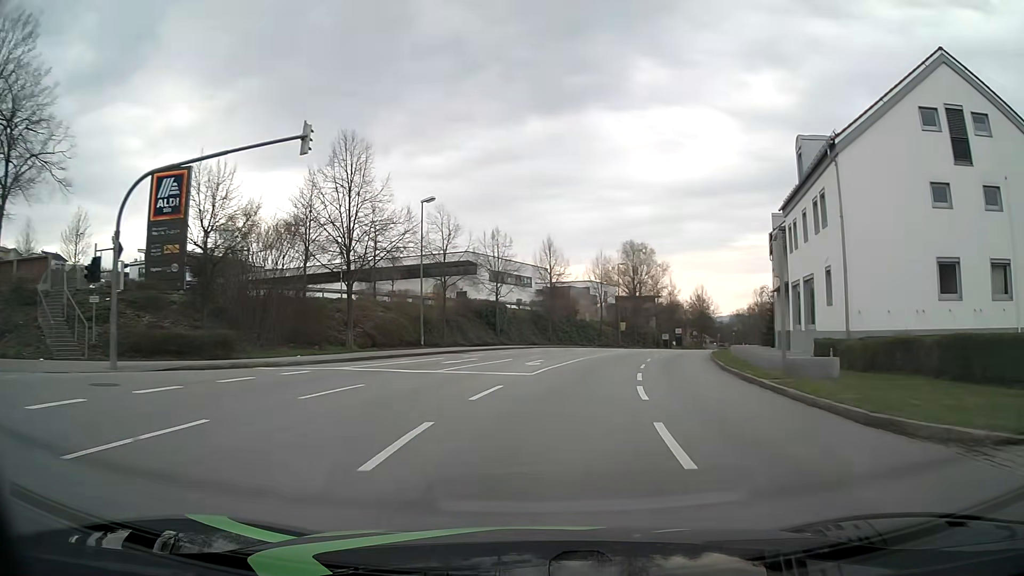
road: tertiary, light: Day
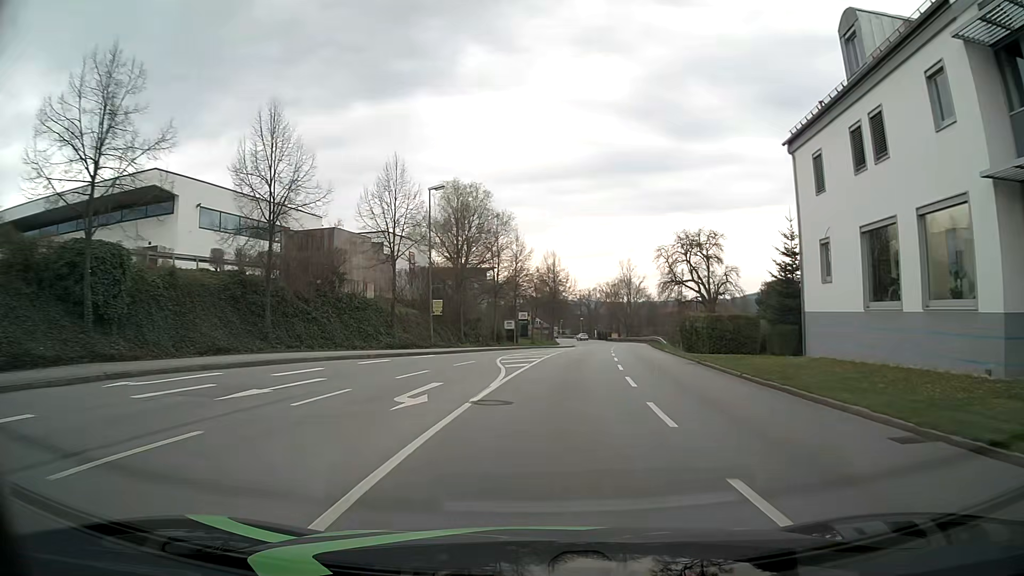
(+5.2, +38.6) m; +15°
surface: asphalt
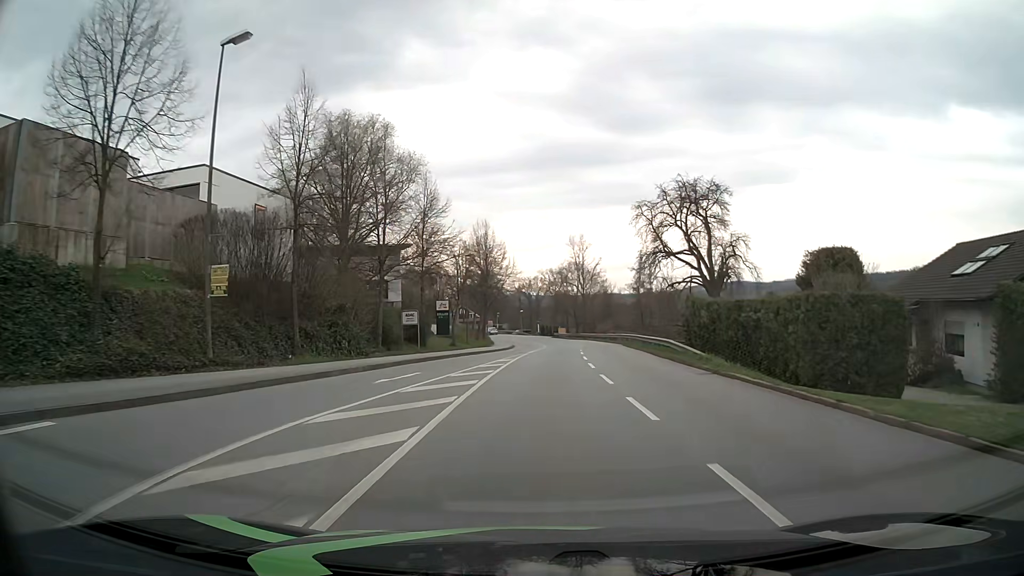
(+1.4, +23.4) m; +5°
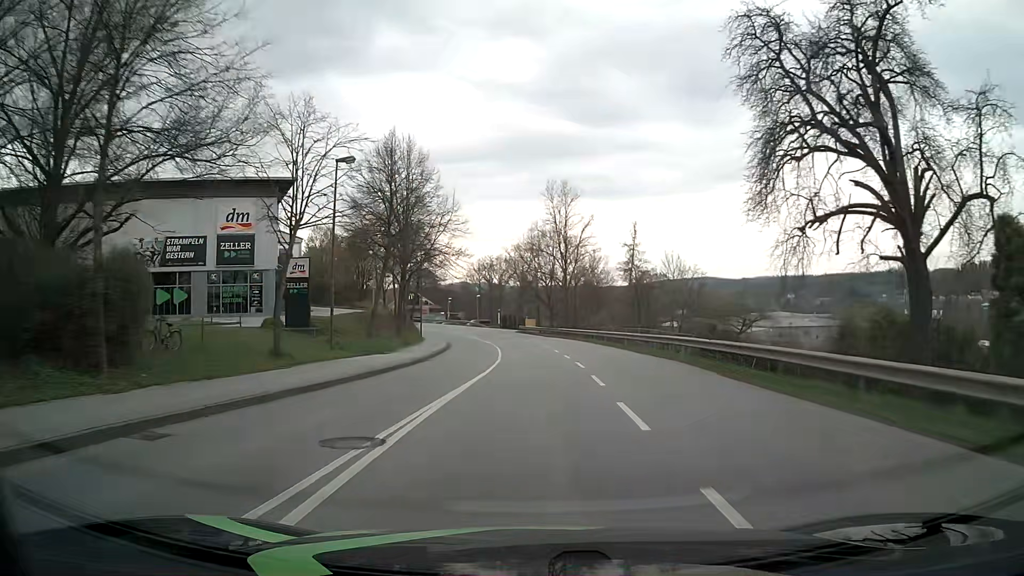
(+0.9, +31.2) m; +3°
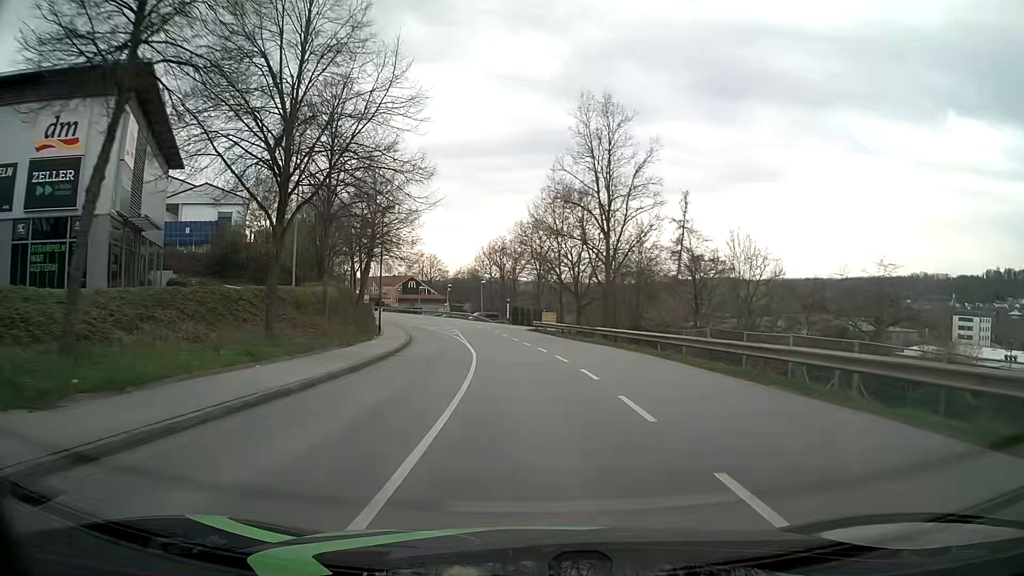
(-0.2, +23.4) m; -2°
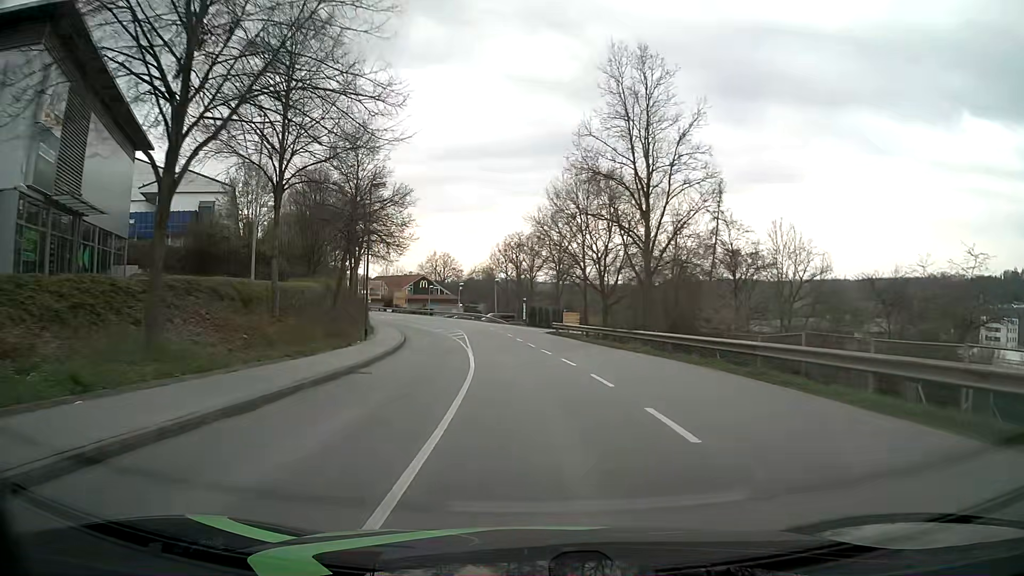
(-0.1, +7.7) m; -1°
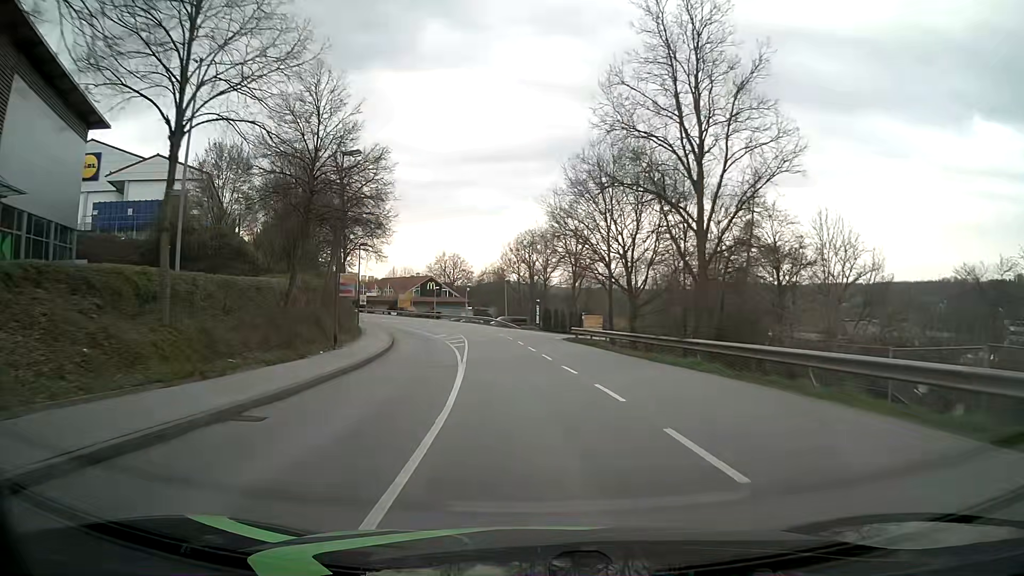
(0.0, +7.7) m; -1°
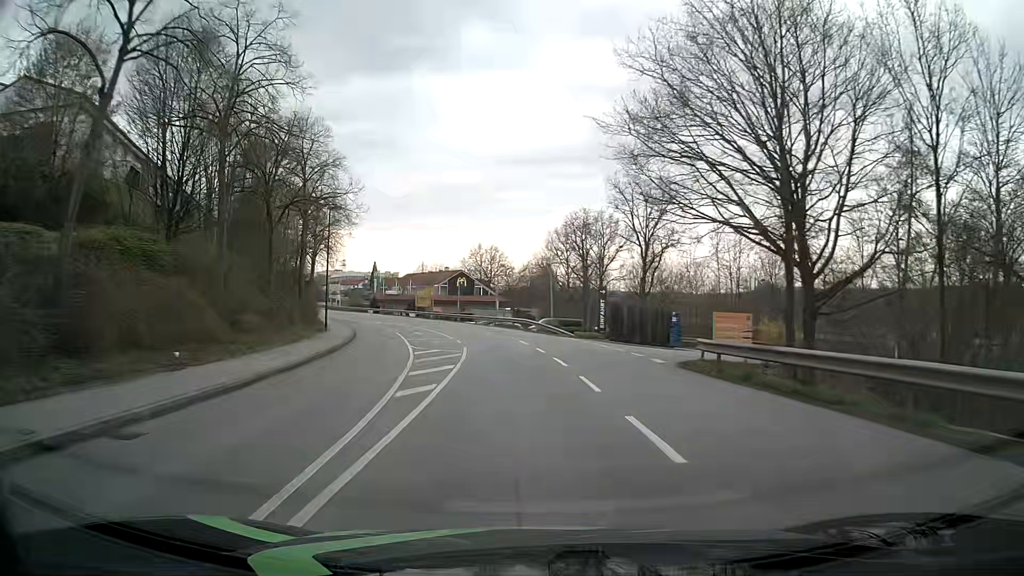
(-0.8, +22.9) m; -5°
(0, +10) (-1, +20) (-2, +30) (-3, +40) (-5, +50) (-8, +59) (-11, +69) (-15, +78) (-20, +87) (-24, +96) m
